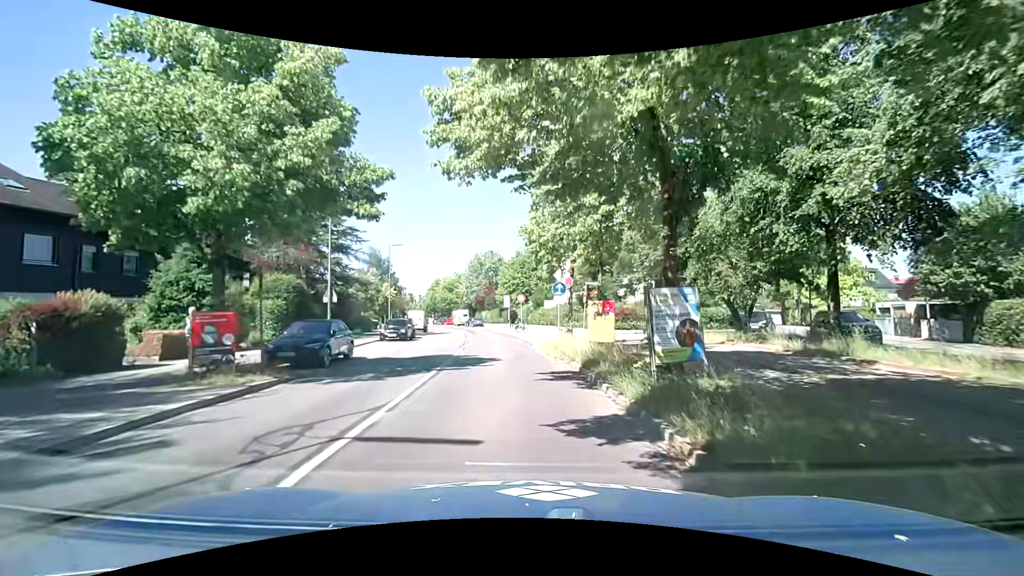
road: tertiary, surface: asphalt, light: Day
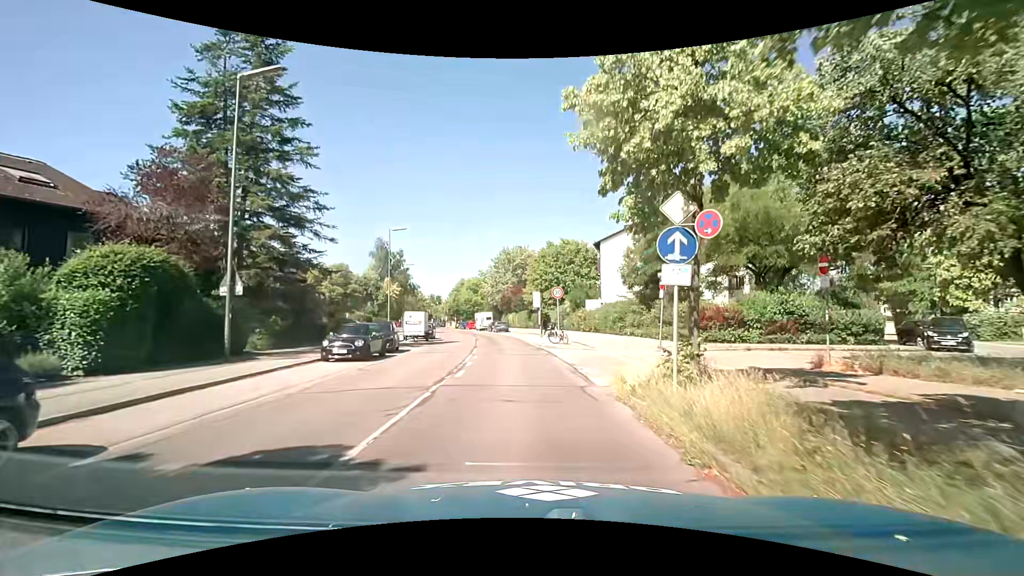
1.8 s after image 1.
(-0.6, +13.1) m; -4°
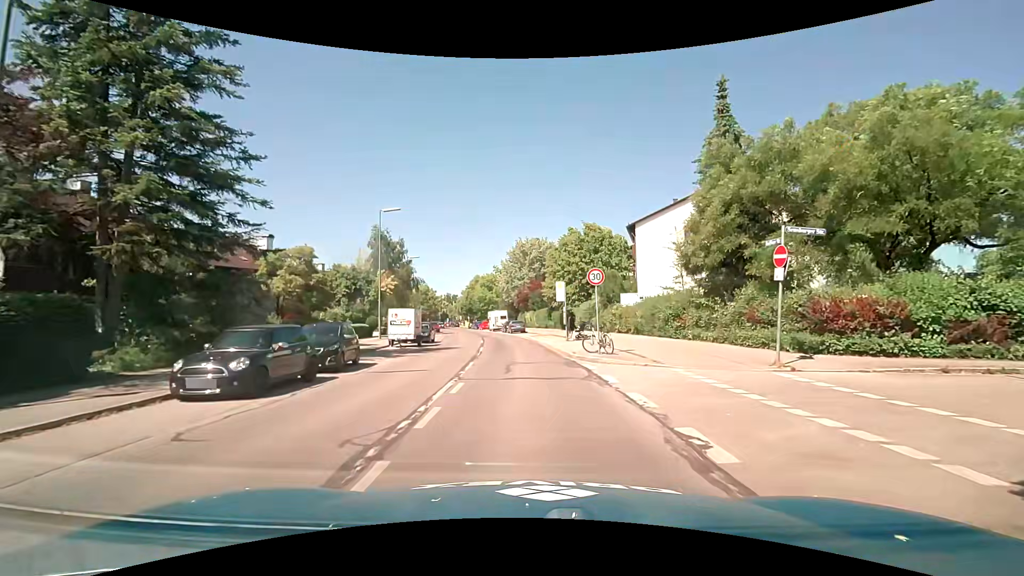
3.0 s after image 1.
(-0.1, +8.8) m; -2°
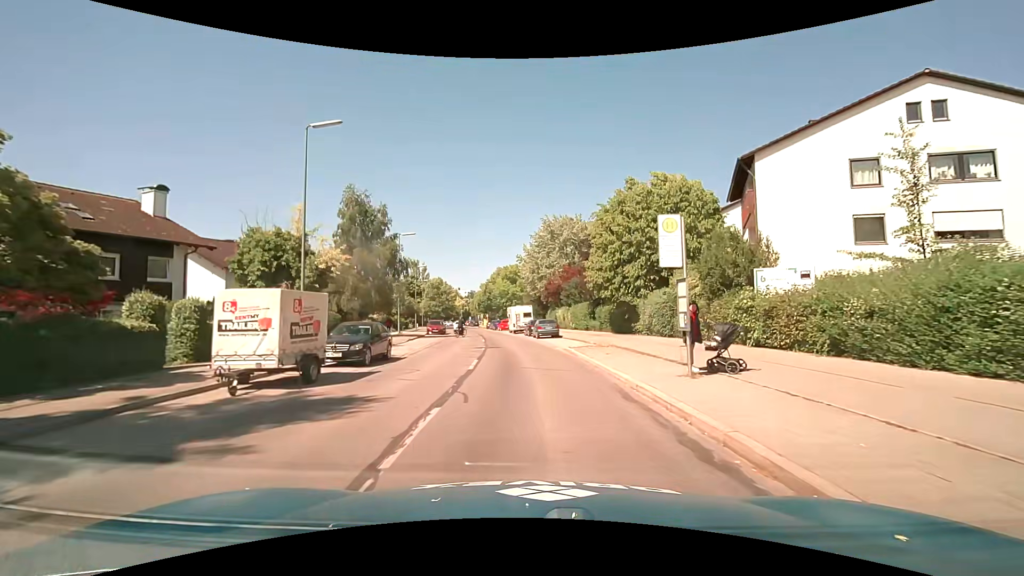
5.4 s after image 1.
(-0.4, +17.9) m; -2°
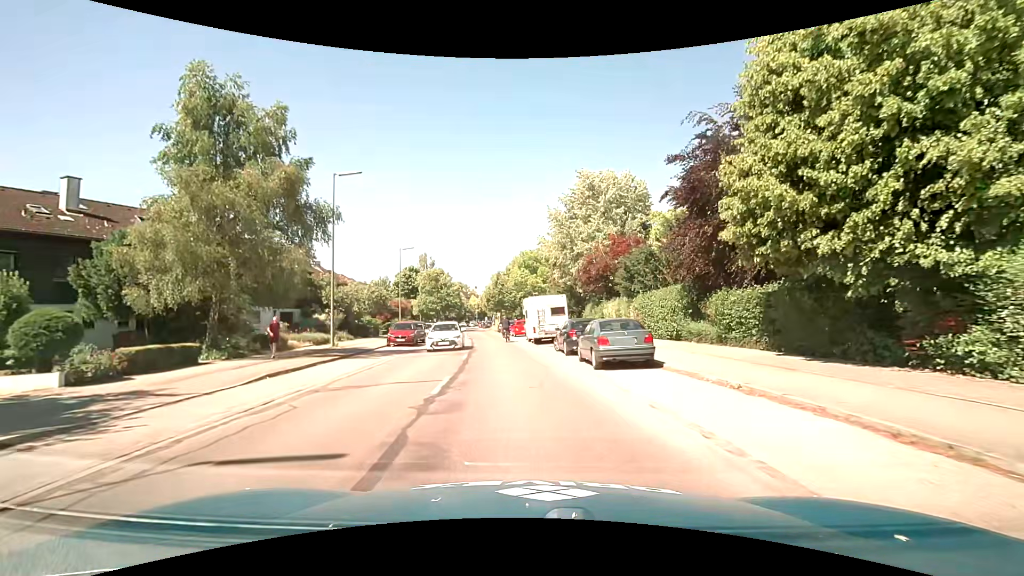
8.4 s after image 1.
(-0.9, +22.2) m; -4°
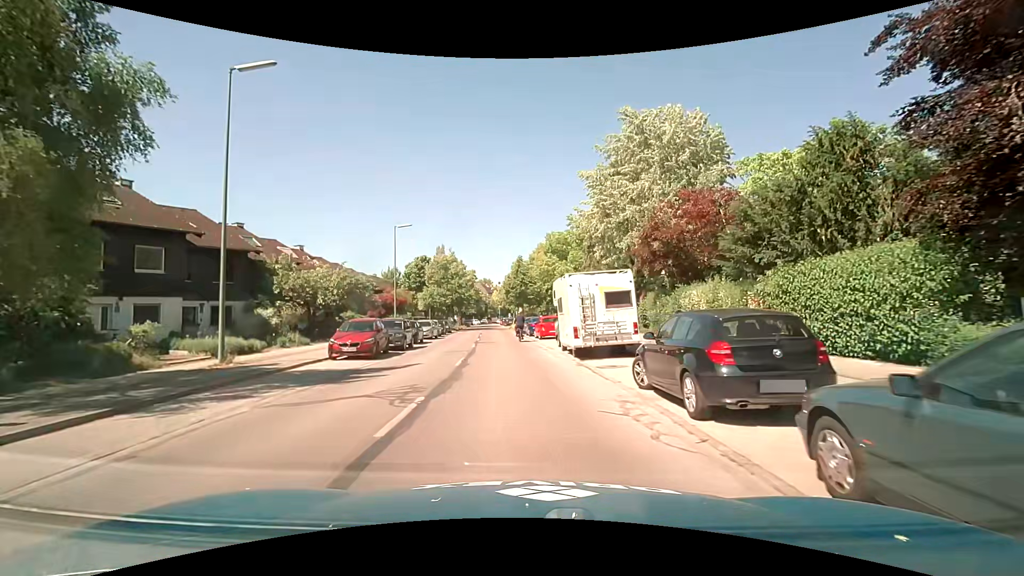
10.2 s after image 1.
(-0.2, +12.7) m; -3°
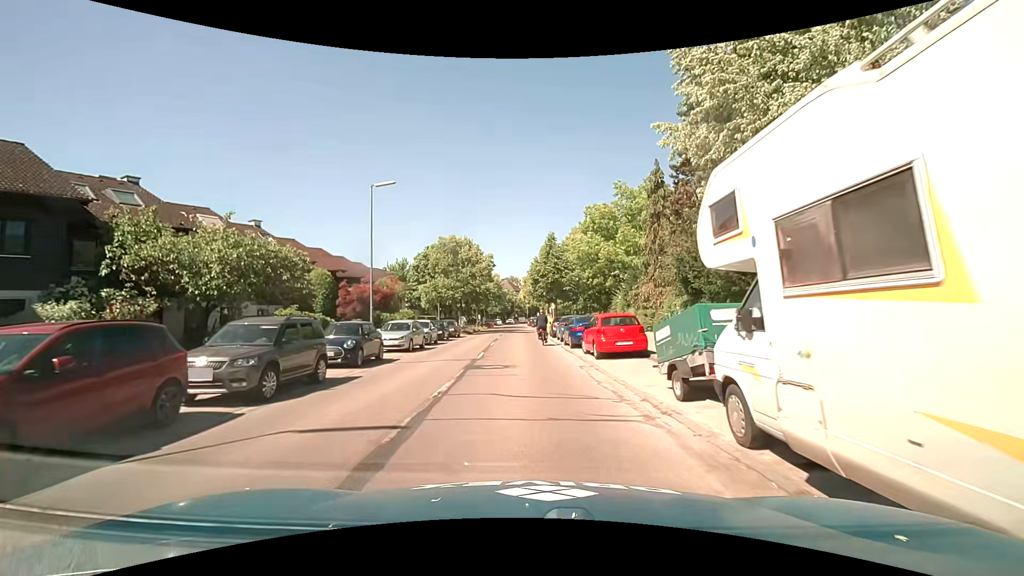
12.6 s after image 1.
(-0.3, +15.1) m; -3°
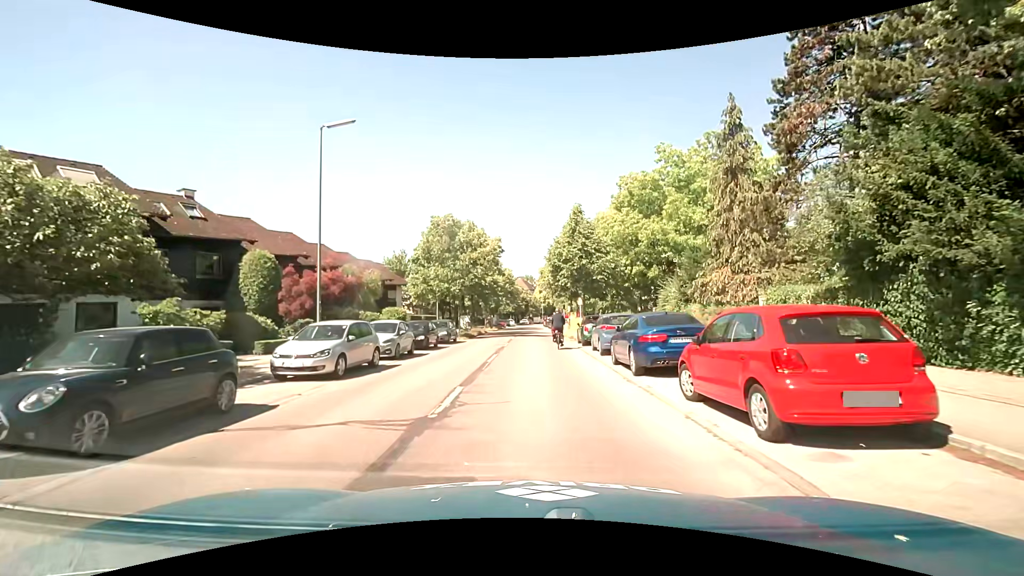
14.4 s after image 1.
(-0.2, +10.5) m; -2°
(0, +10) (0, +20) (0, +30) (+1, +40) (+1, +50) (+1, +60) (+1, +70) (+1, +80) (+1, +90) (+2, +100) m
